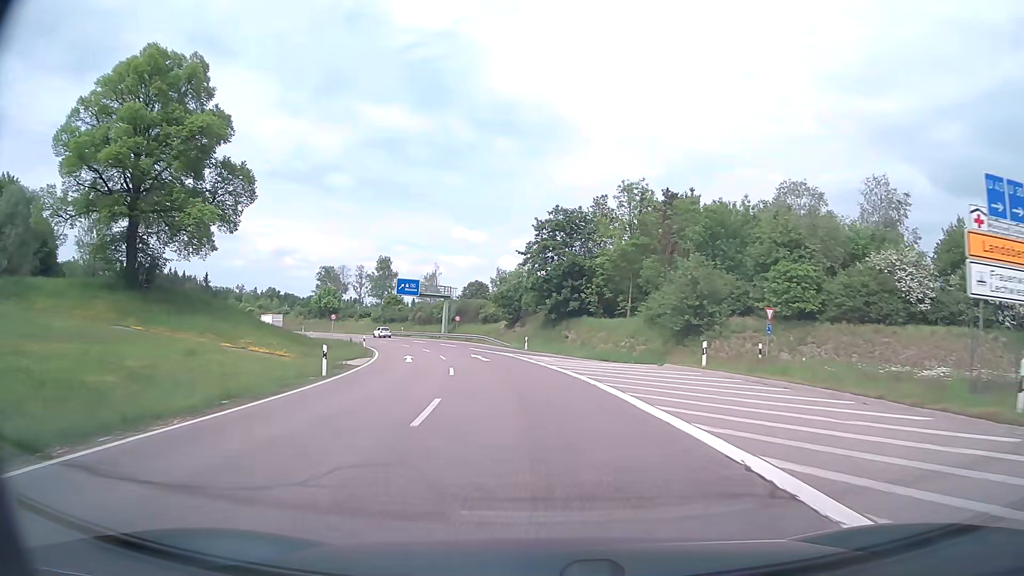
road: trunk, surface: asphalt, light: Day
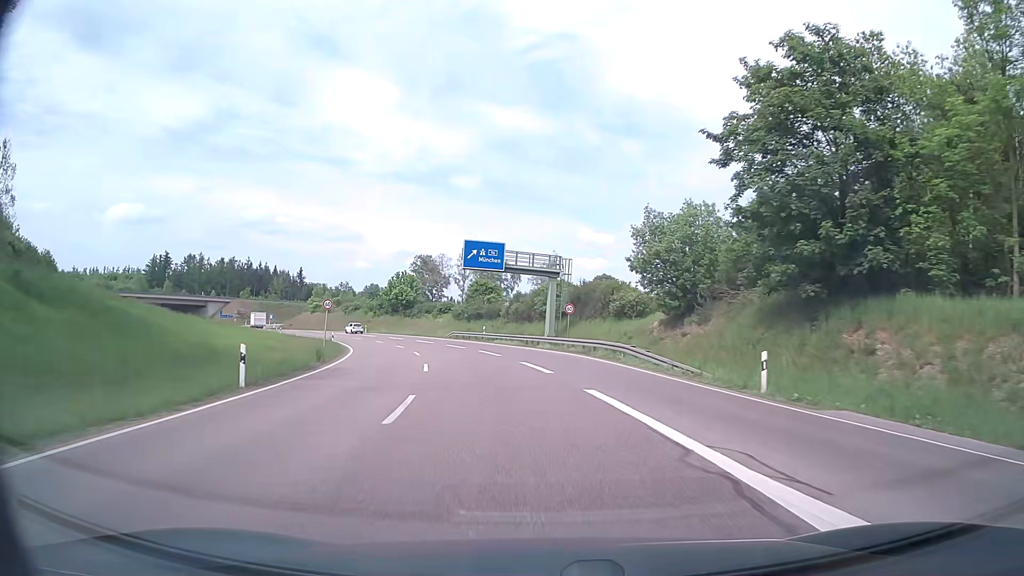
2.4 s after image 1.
(-3.2, +36.1) m; -11°
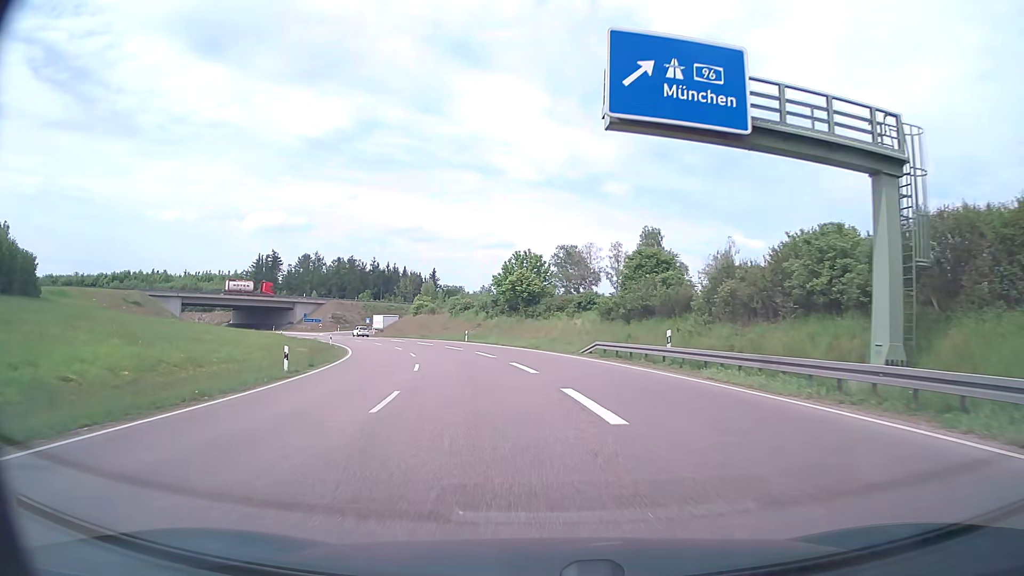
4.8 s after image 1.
(-3.7, +34.6) m; -12°
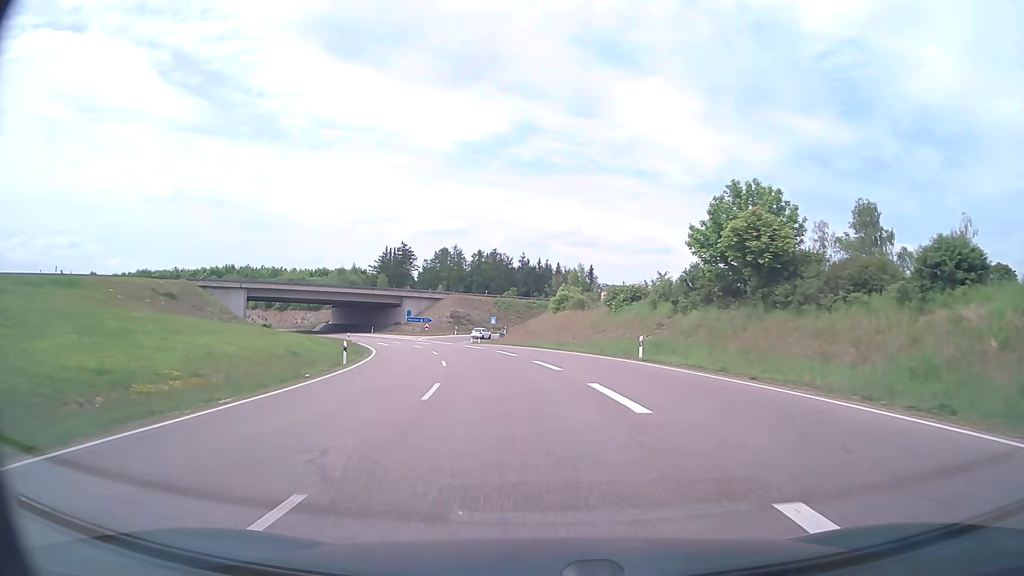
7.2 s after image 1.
(-4.5, +34.0) m; -14°
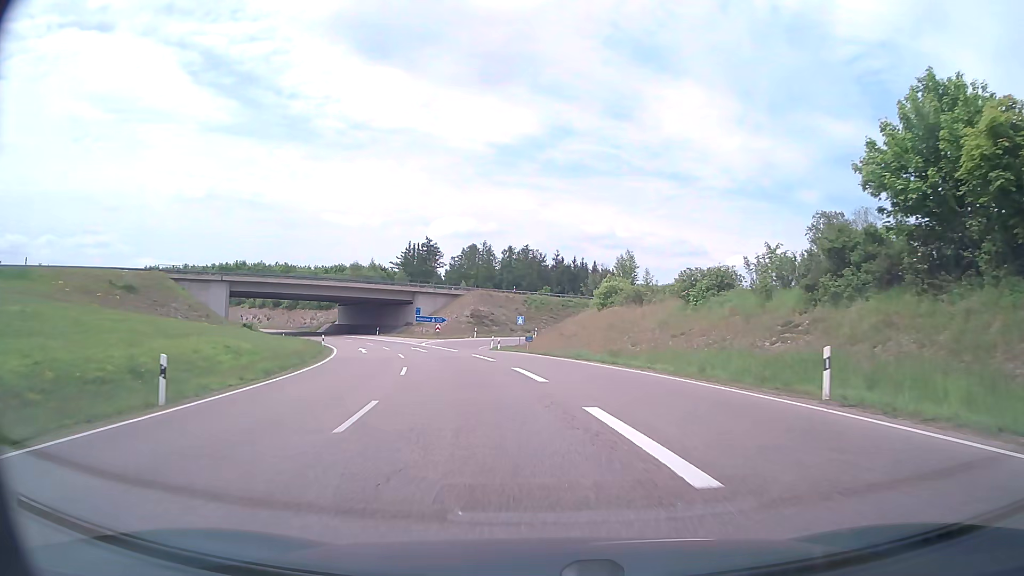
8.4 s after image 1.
(-0.6, +17.1) m; -3°
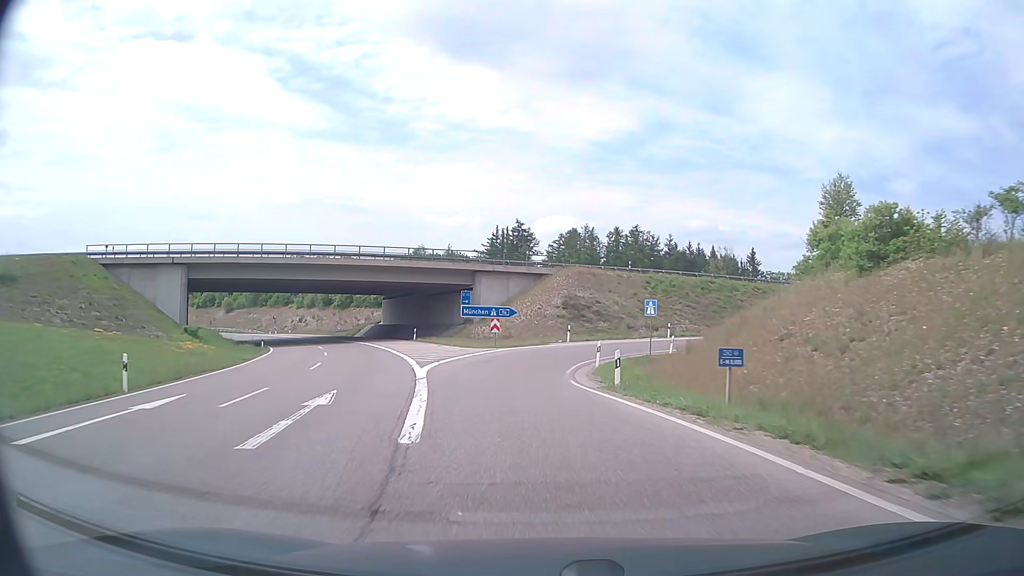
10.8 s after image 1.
(-2.1, +33.4) m; -8°
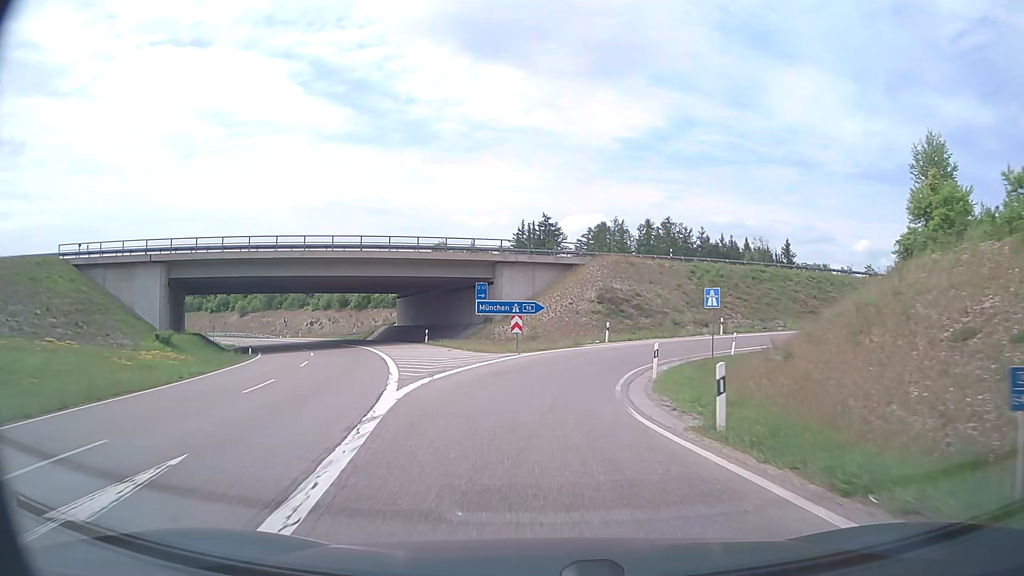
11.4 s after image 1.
(-0.2, +7.7) m; -3°
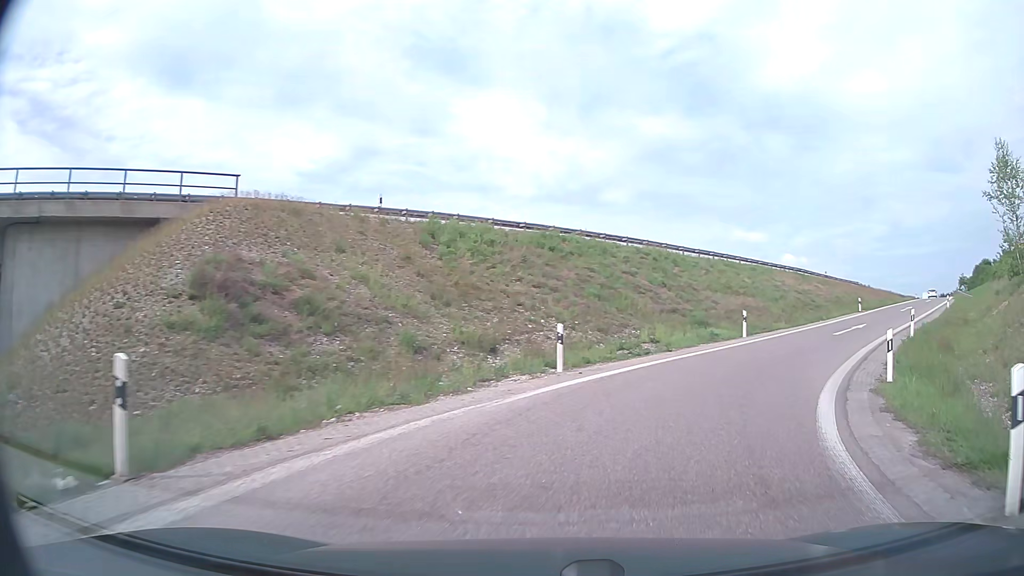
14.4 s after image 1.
(+3.5, +30.8) m; +27°
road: motorway_link
(+1, +10) (+6, +19) (+12, +27) (+18, +35) (+24, +42) (+31, +50) (+37, +58) (+43, +66) (+49, +74) (+55, +82) m
